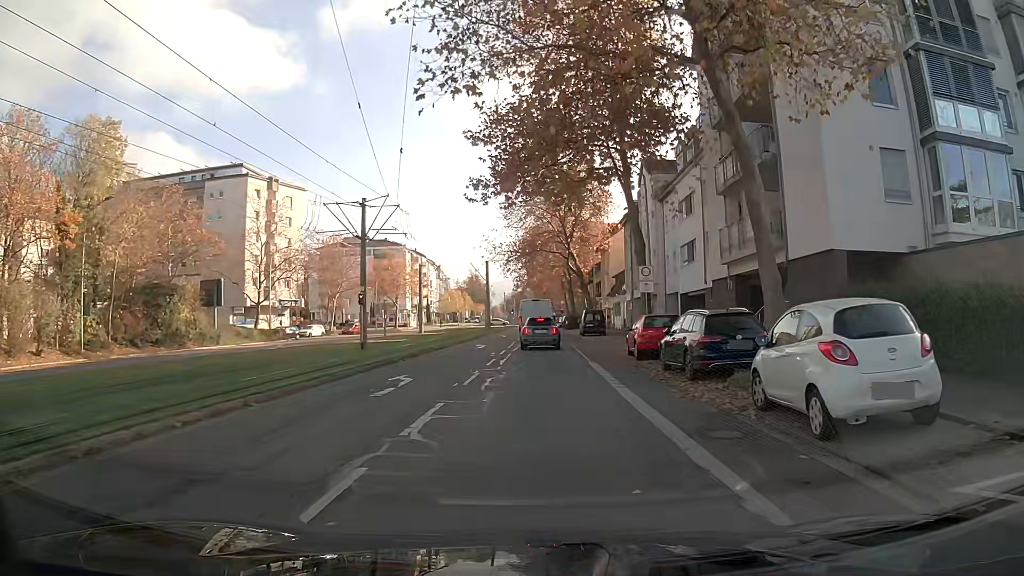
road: tertiary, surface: asphalt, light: Day
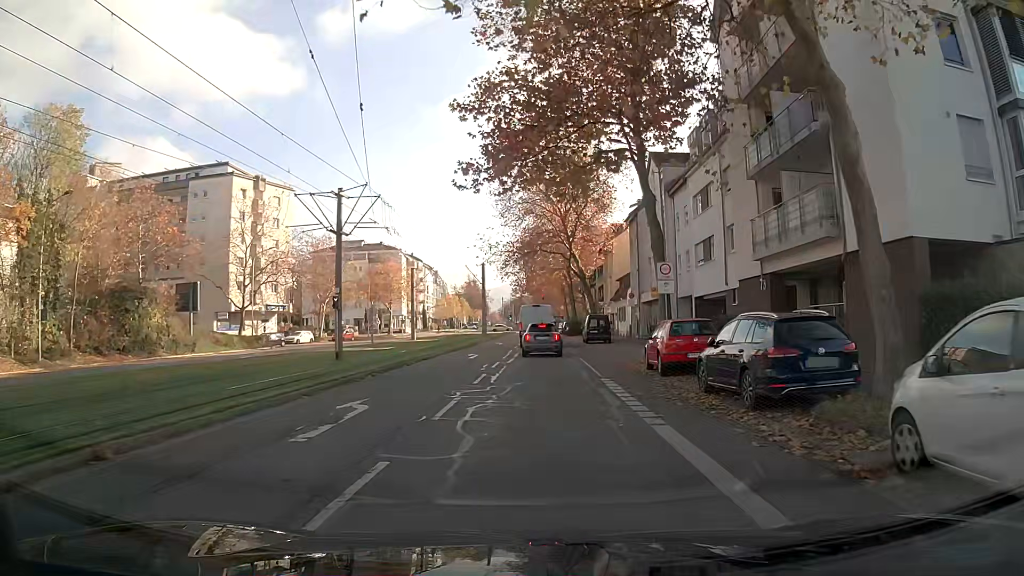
(0.0, +4.2) m; 0°
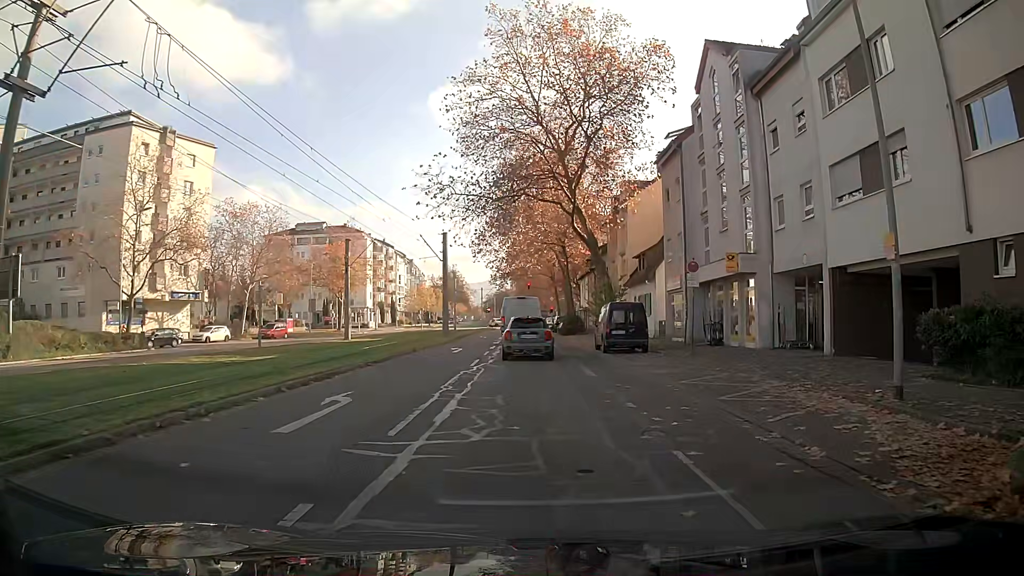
(+0.3, +19.8) m; +2°
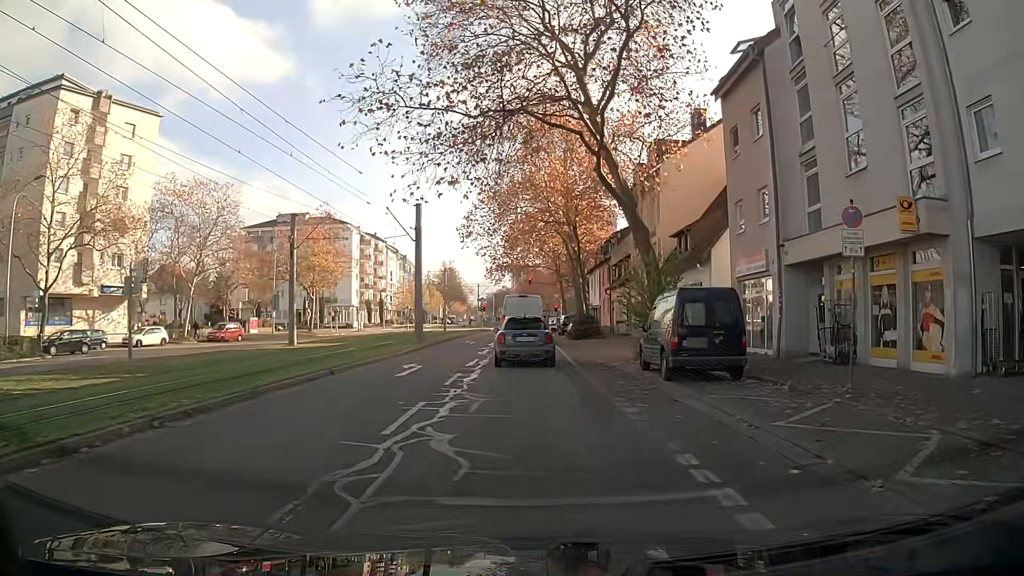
(-0.1, +11.8) m; -1°
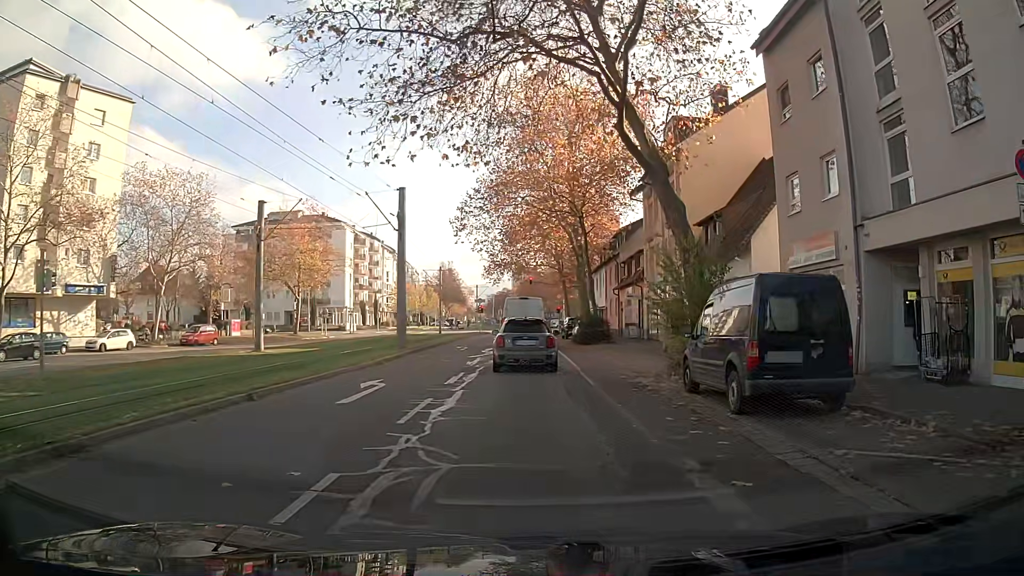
(0.0, +5.0) m; +1°
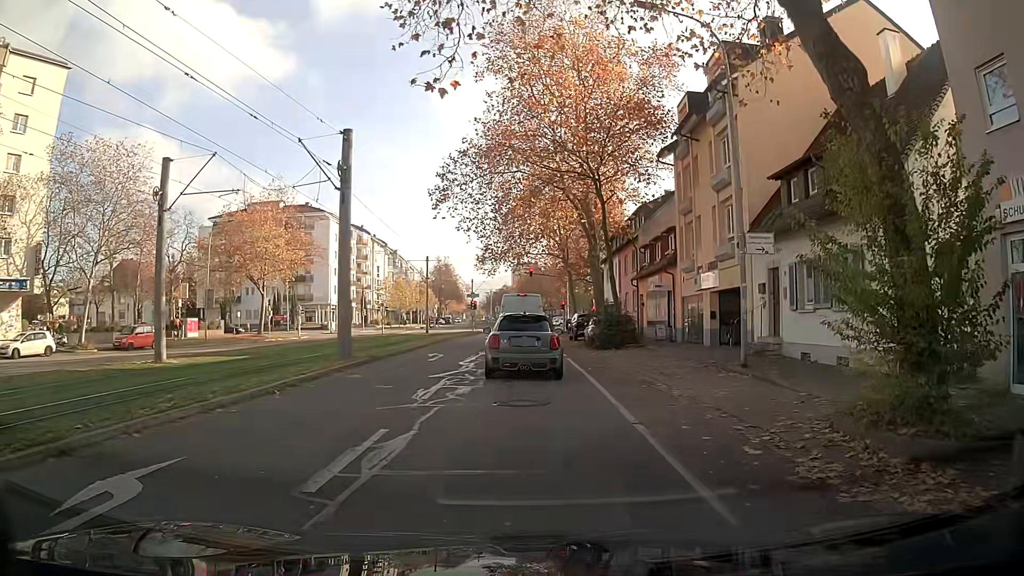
(0.0, +9.6) m; -1°
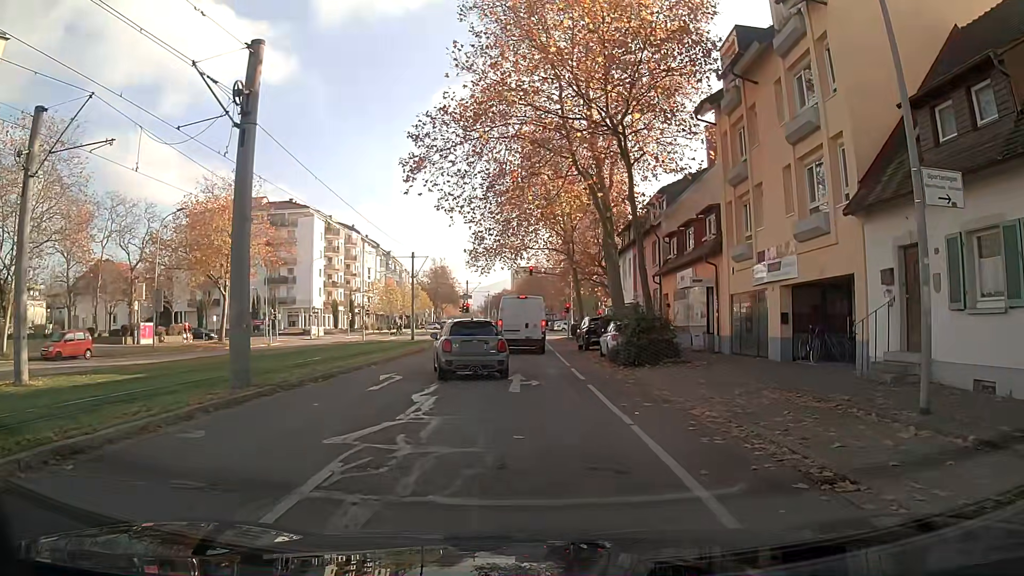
(+0.1, +8.1) m; +1°
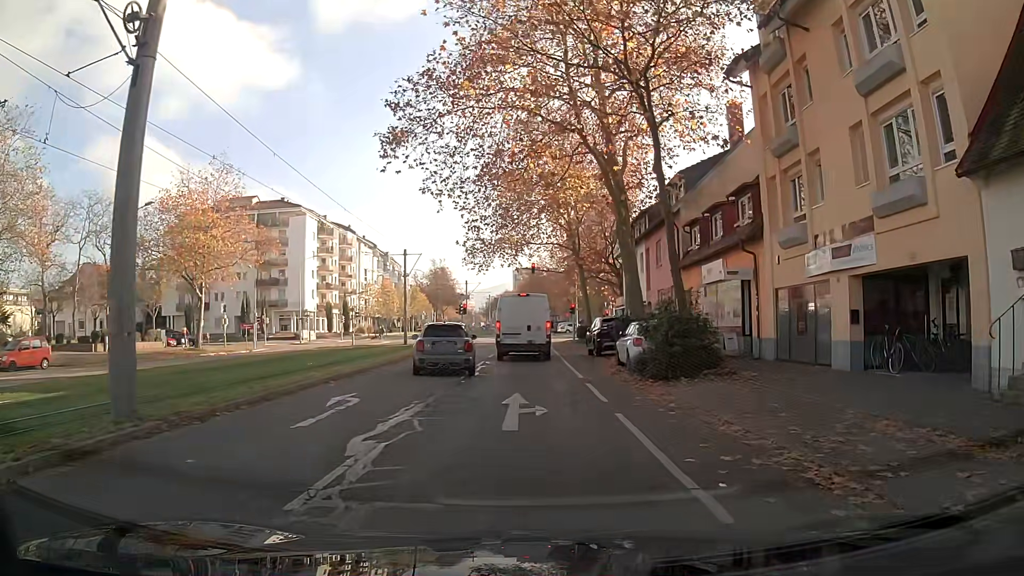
(0.0, +4.5) m; 0°
(-1, +10) (-1, +20) (-1, +30) (-1, +40) (-1, +50) (-1, +60) (-1, +70) (-1, +80) (-2, +90) (-2, +100) m
